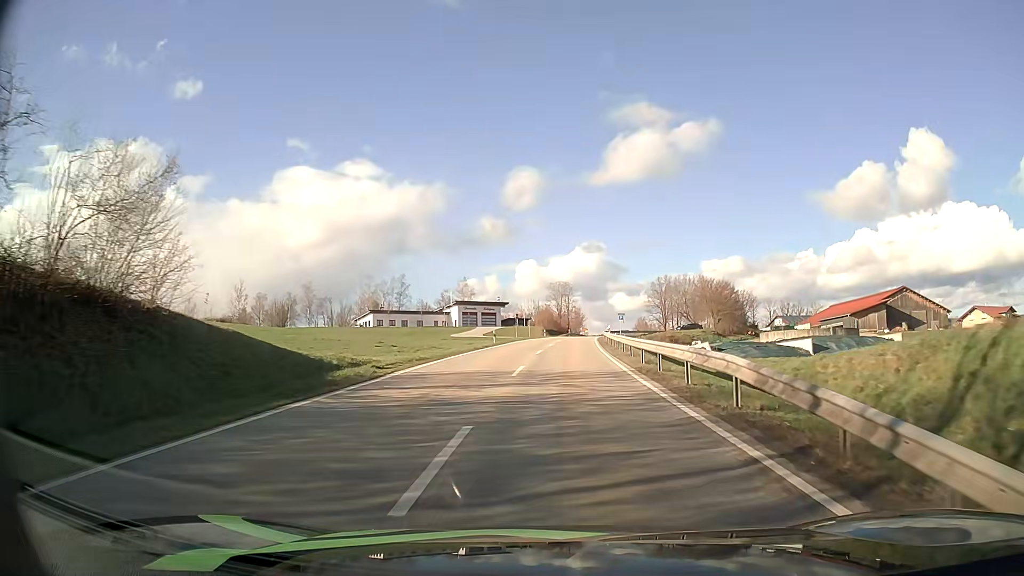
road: secondary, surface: asphalt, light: Day
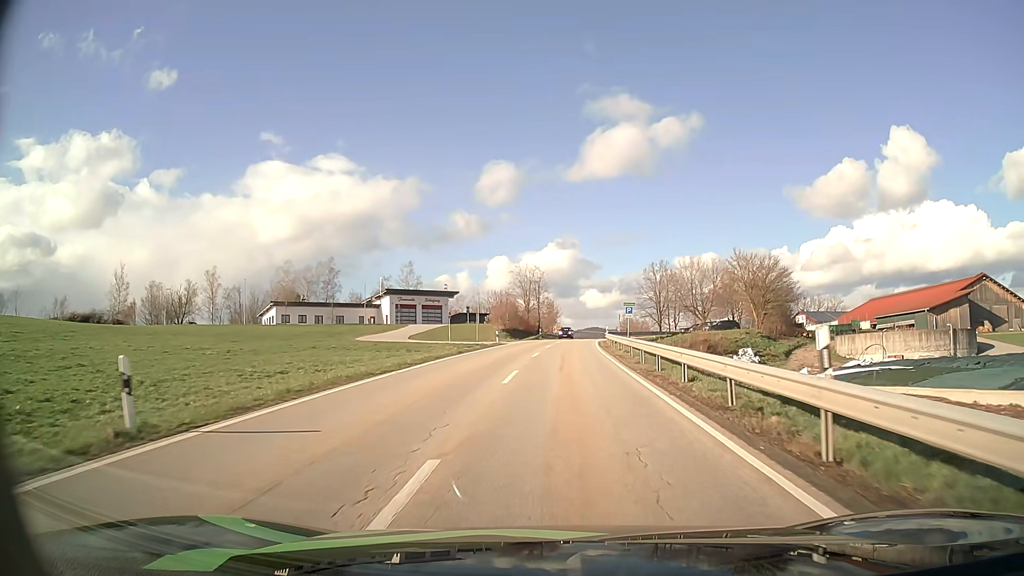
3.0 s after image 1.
(+1.0, +40.0) m; +3°
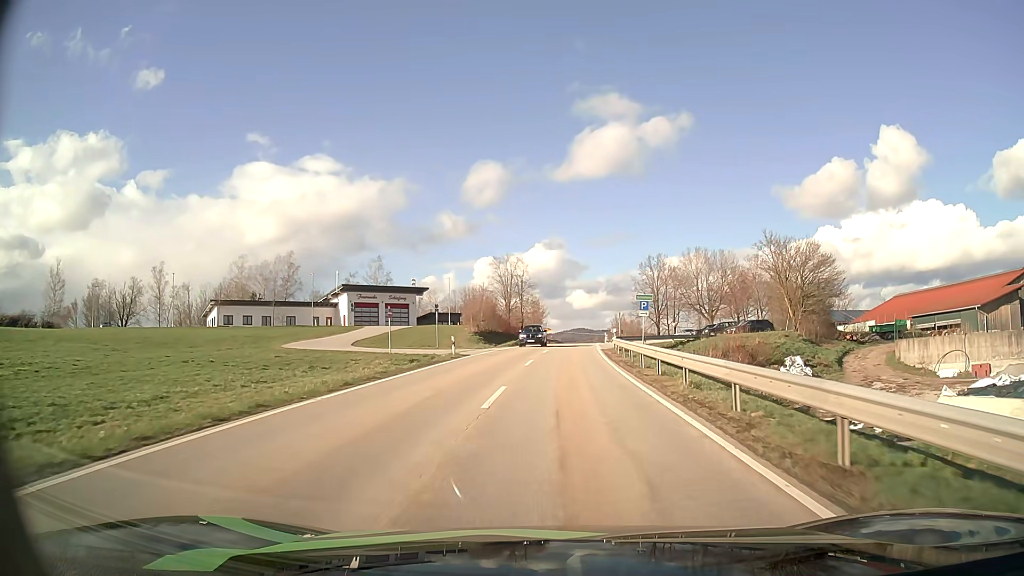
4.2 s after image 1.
(+0.2, +16.7) m; +1°
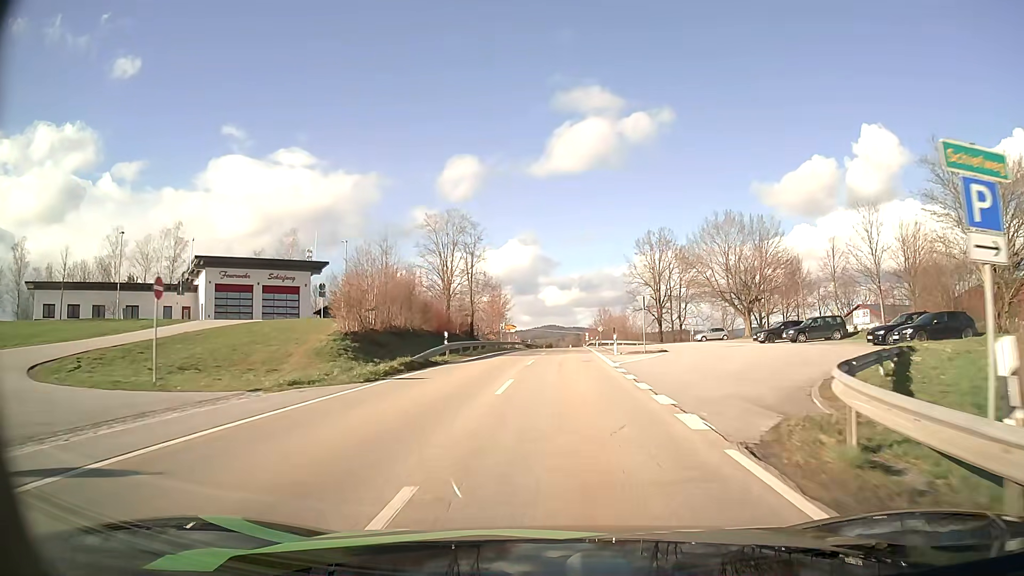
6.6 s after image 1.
(+0.8, +35.3) m; +3°
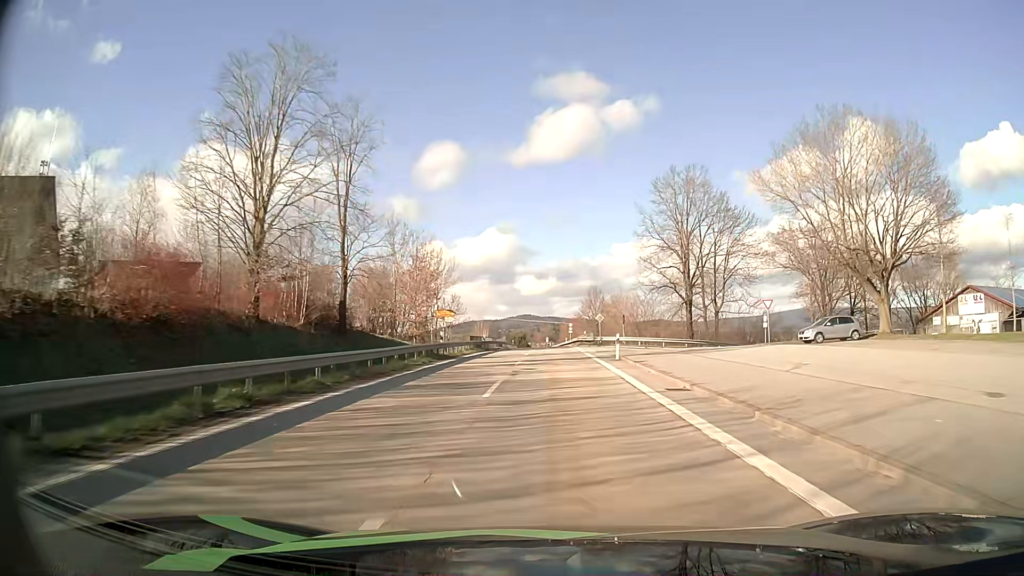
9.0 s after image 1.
(+0.7, +38.3) m; +2°
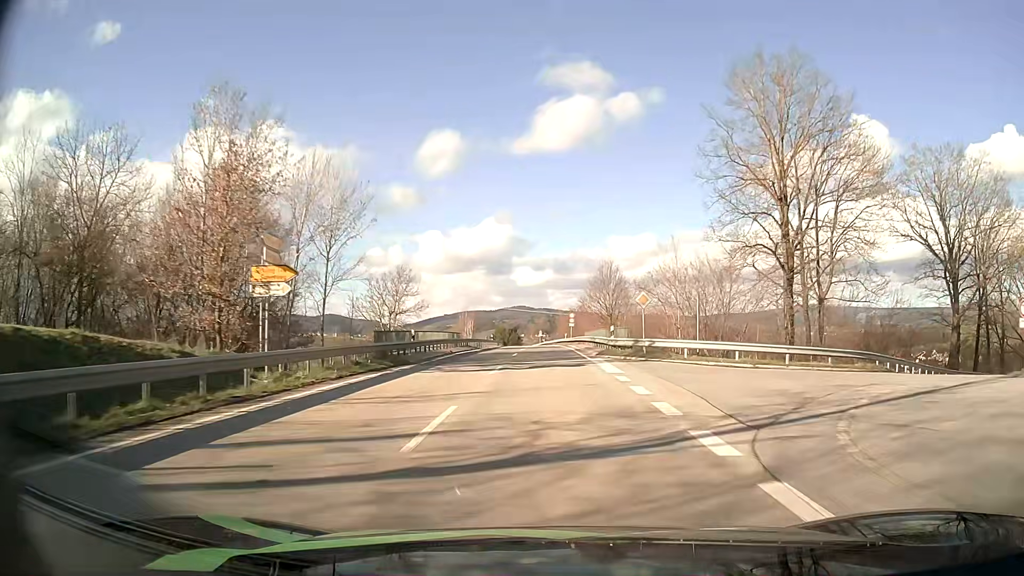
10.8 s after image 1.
(+0.2, +30.7) m; 0°
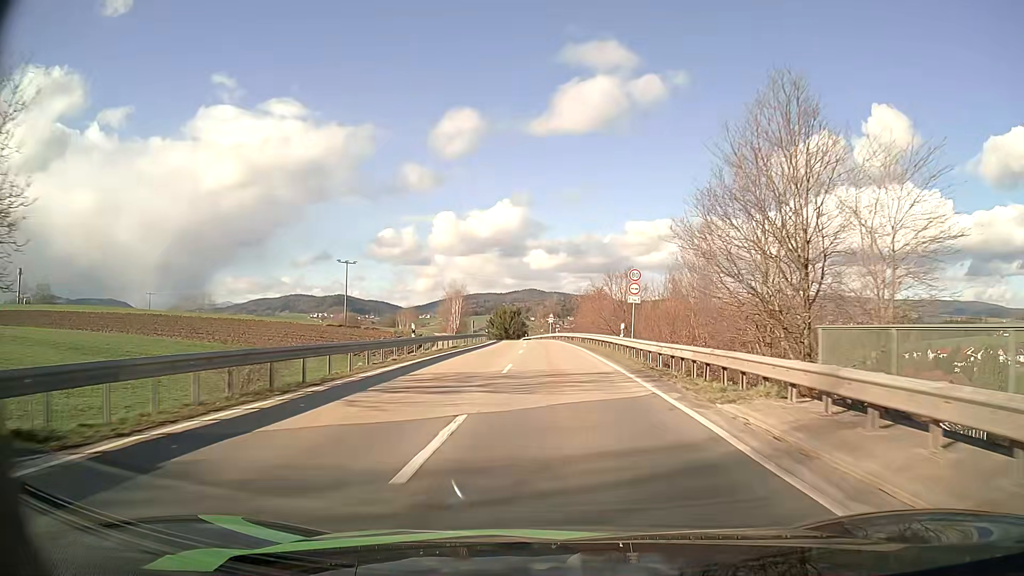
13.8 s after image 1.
(-0.5, +51.9) m; -1°
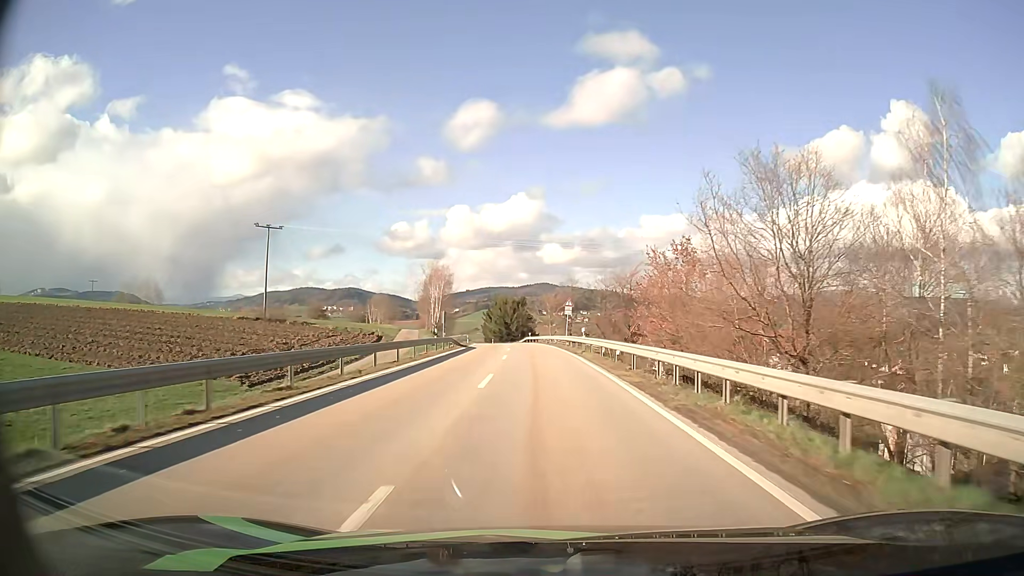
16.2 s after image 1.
(-0.1, +42.1) m; -1°
(0, +10) (0, +20) (-1, +30) (-1, +40) (-2, +50) (-2, +60) (-3, +70) (-4, +80) (-5, +90) (-7, +100) m
